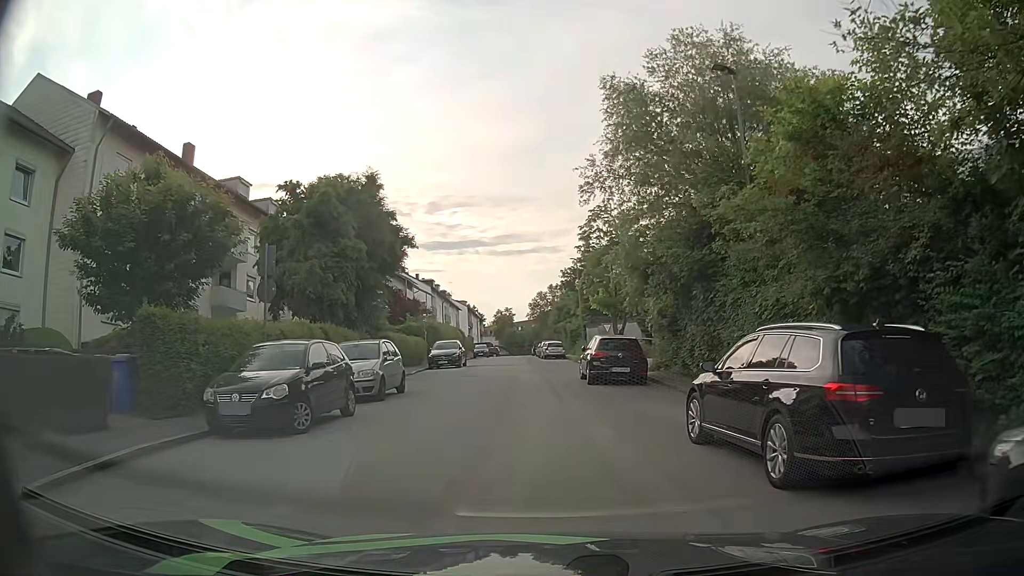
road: residential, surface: asphalt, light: Day
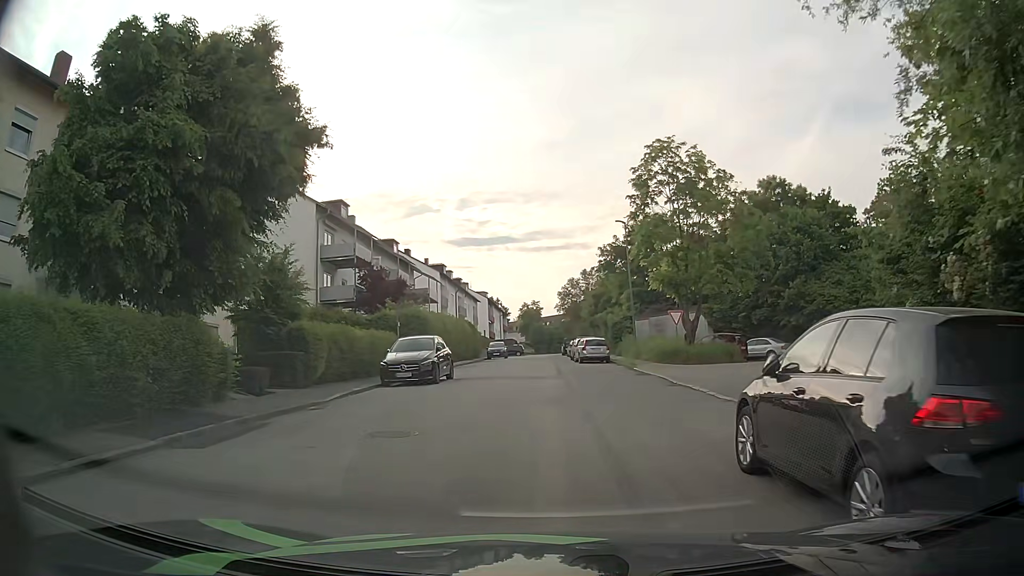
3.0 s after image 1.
(-0.5, +16.4) m; -3°
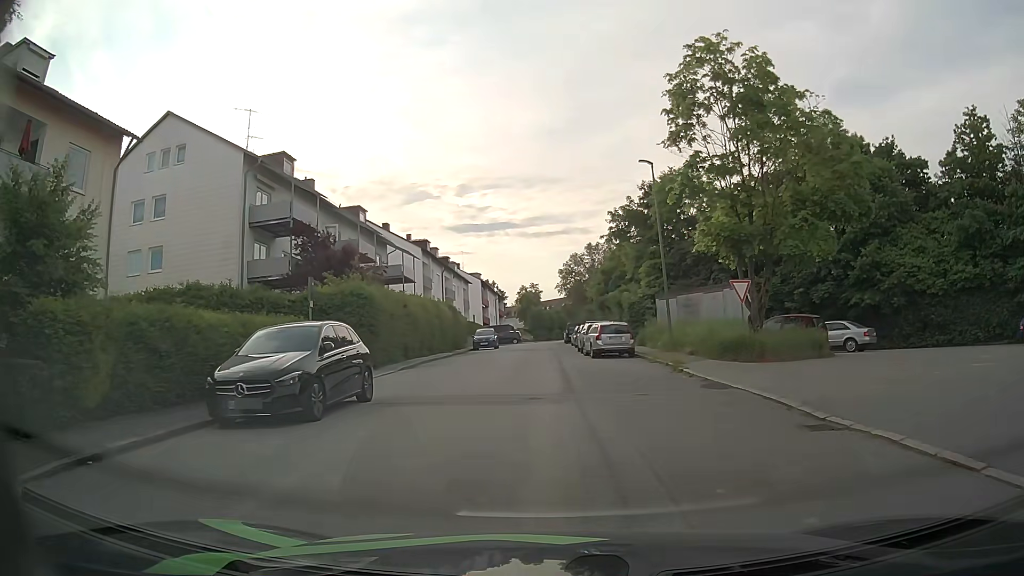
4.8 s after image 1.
(+0.1, +11.2) m; +1°
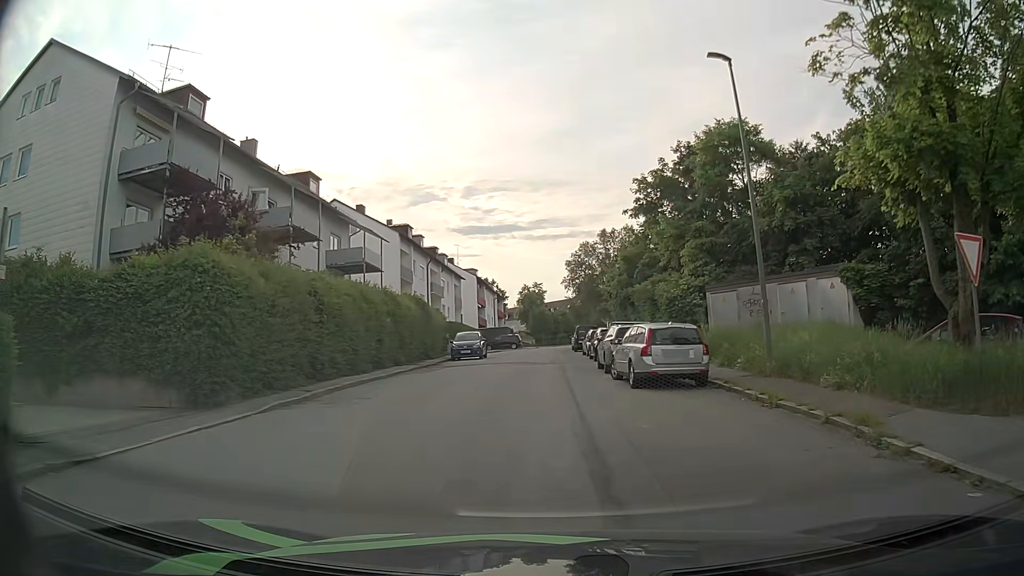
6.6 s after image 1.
(0.0, +12.4) m; 0°
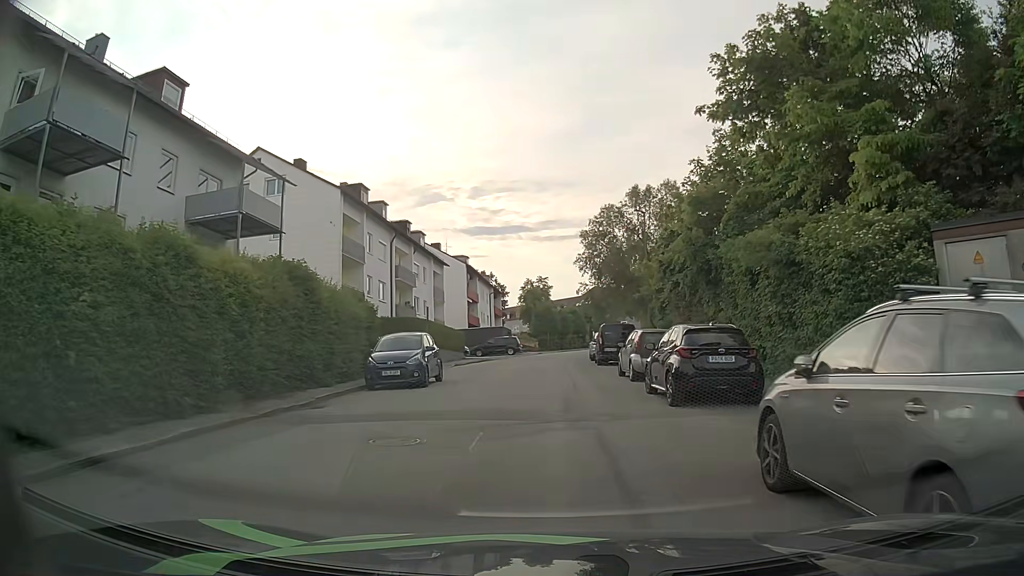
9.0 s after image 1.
(-0.2, +17.8) m; -2°
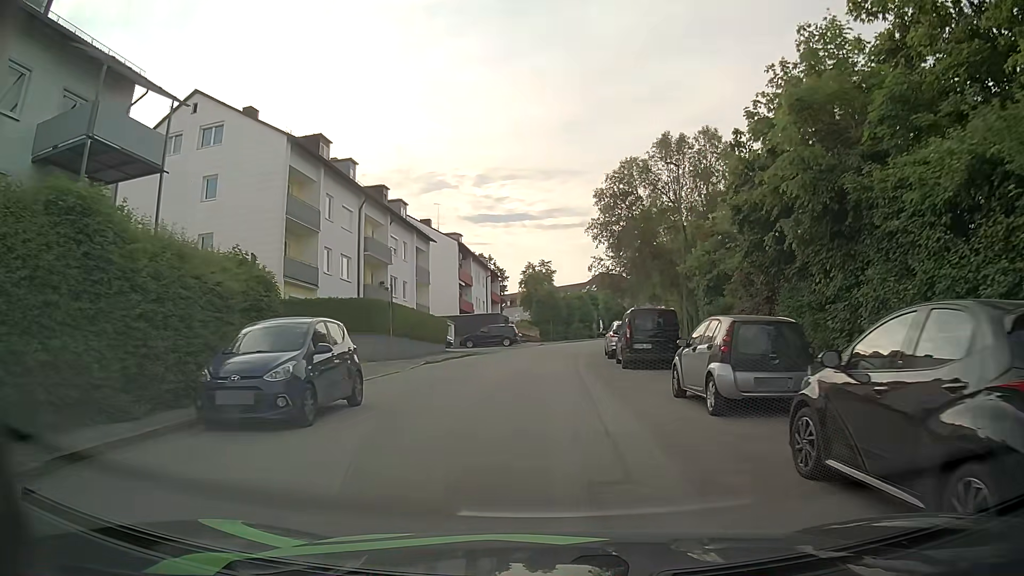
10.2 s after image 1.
(+0.1, +9.2) m; +1°
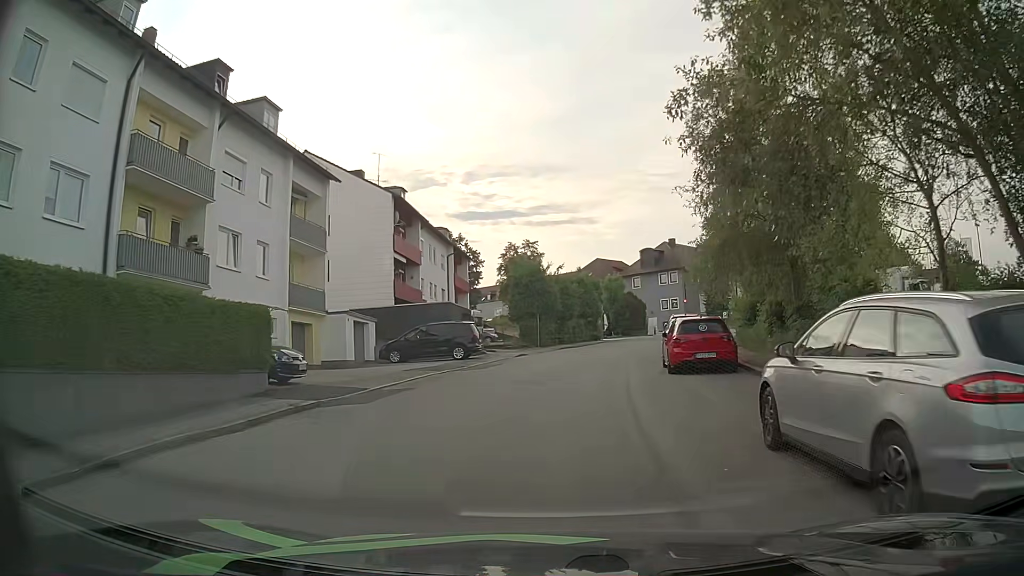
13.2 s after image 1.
(0.0, +23.4) m; 0°
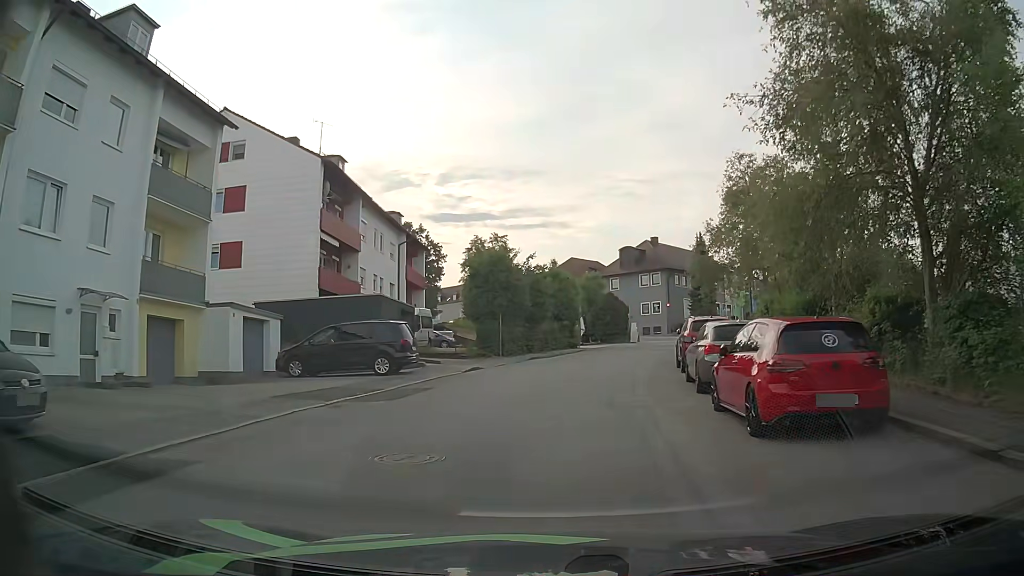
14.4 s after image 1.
(+0.2, +9.2) m; +3°
